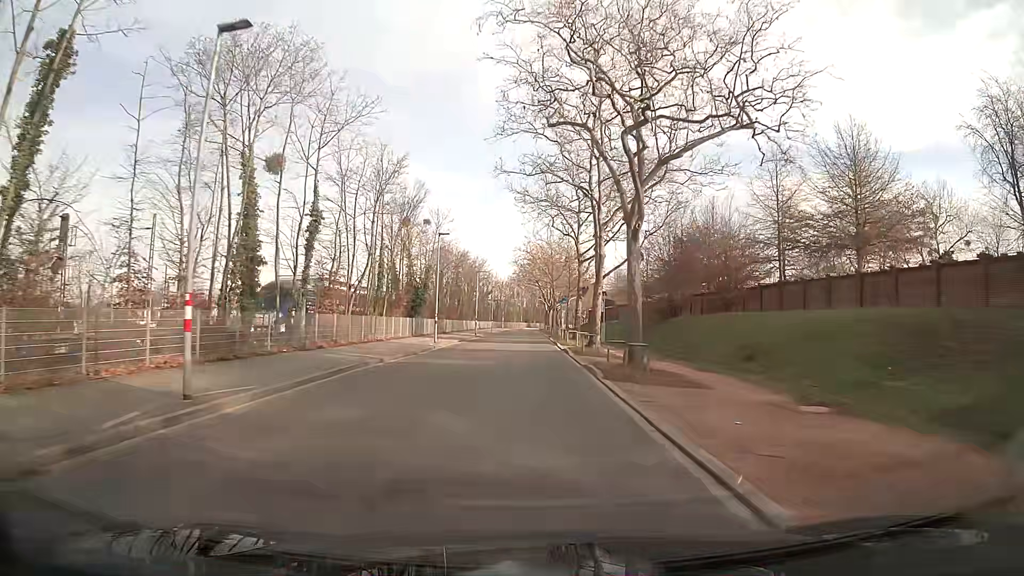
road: tertiary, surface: asphalt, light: Day
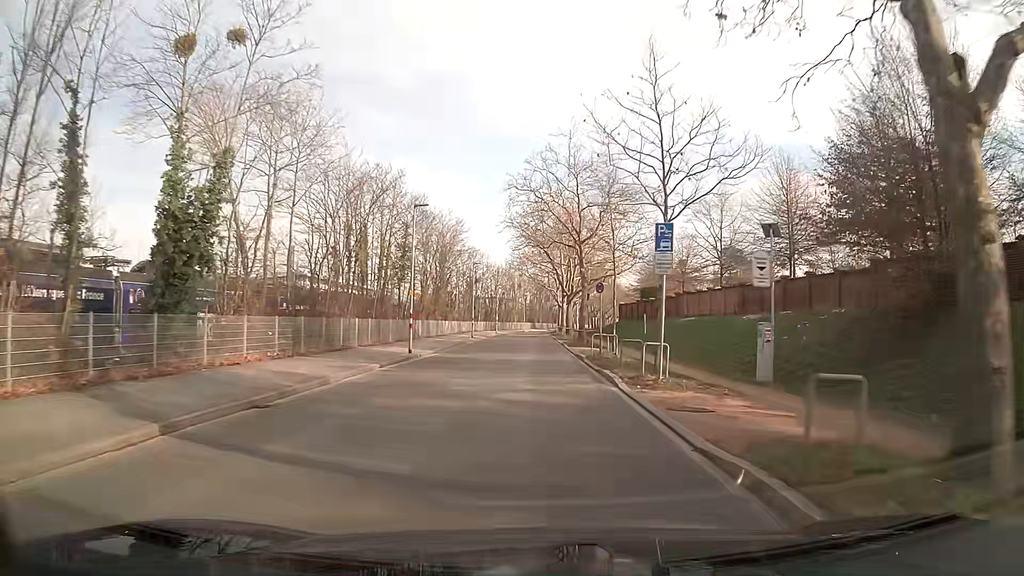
(-0.1, +37.7) m; 0°
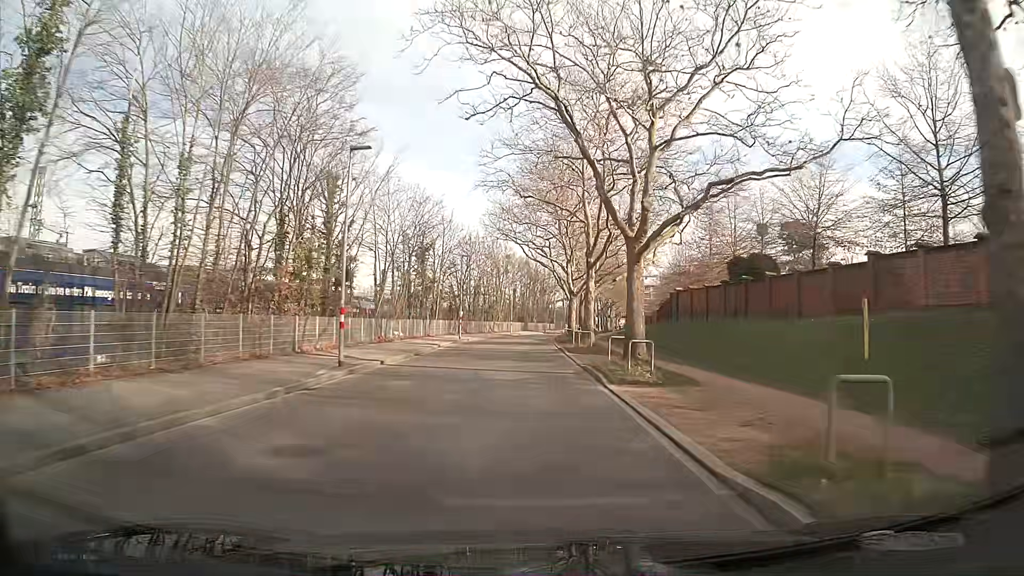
(+0.2, +37.3) m; +1°
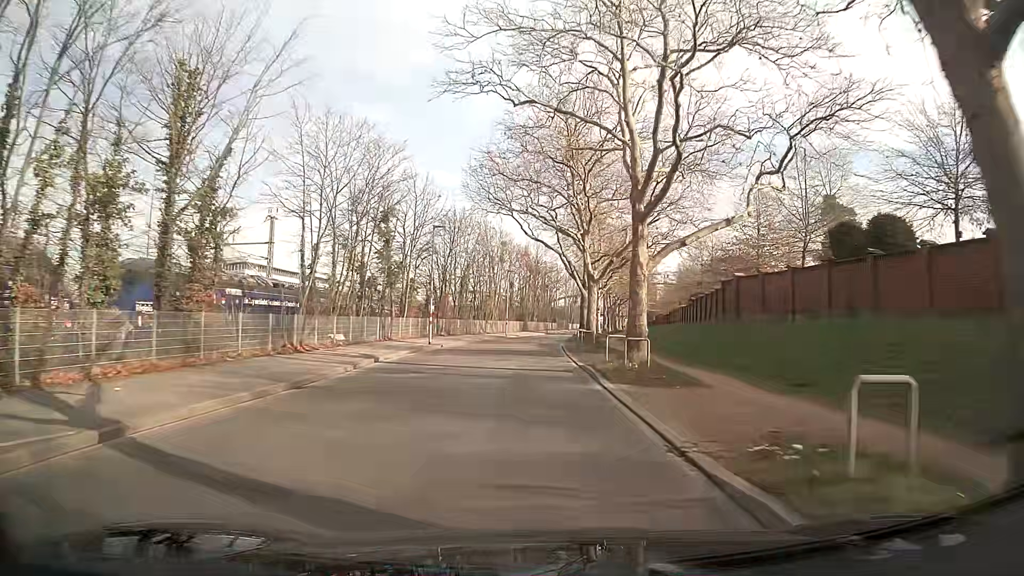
(0.0, +14.8) m; 0°
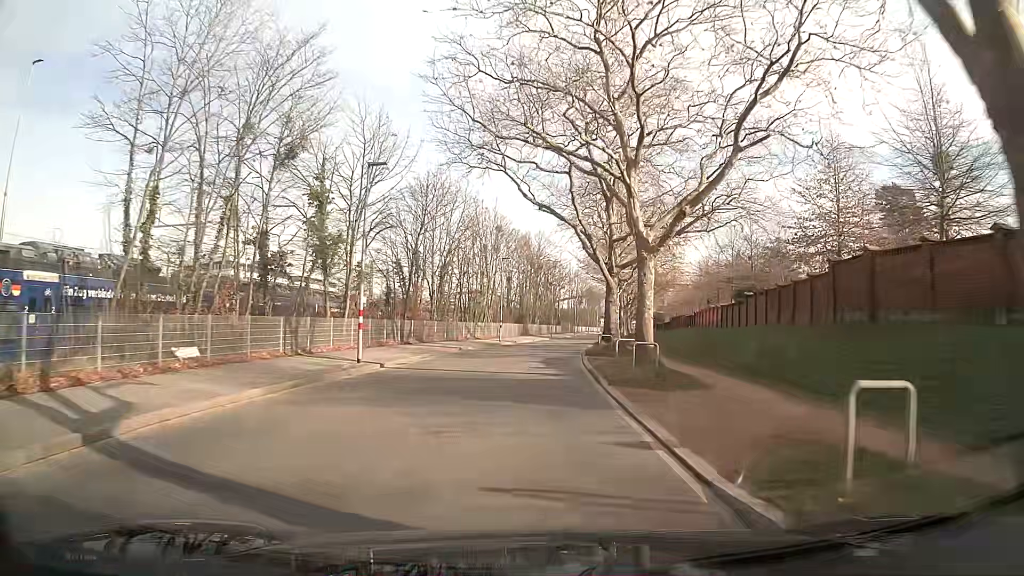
(0.0, +14.8) m; 0°
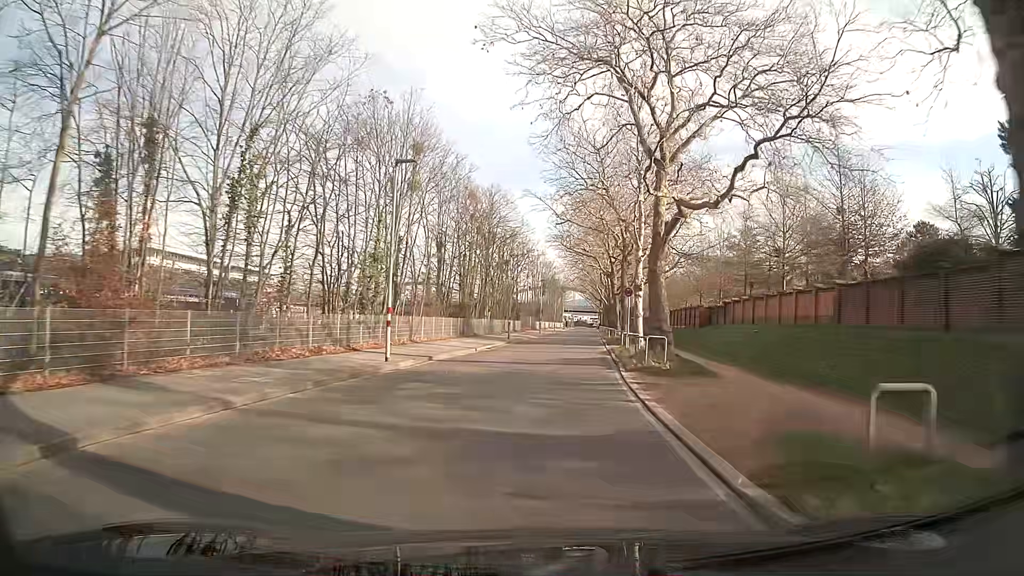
(+0.8, +29.1) m; +4°
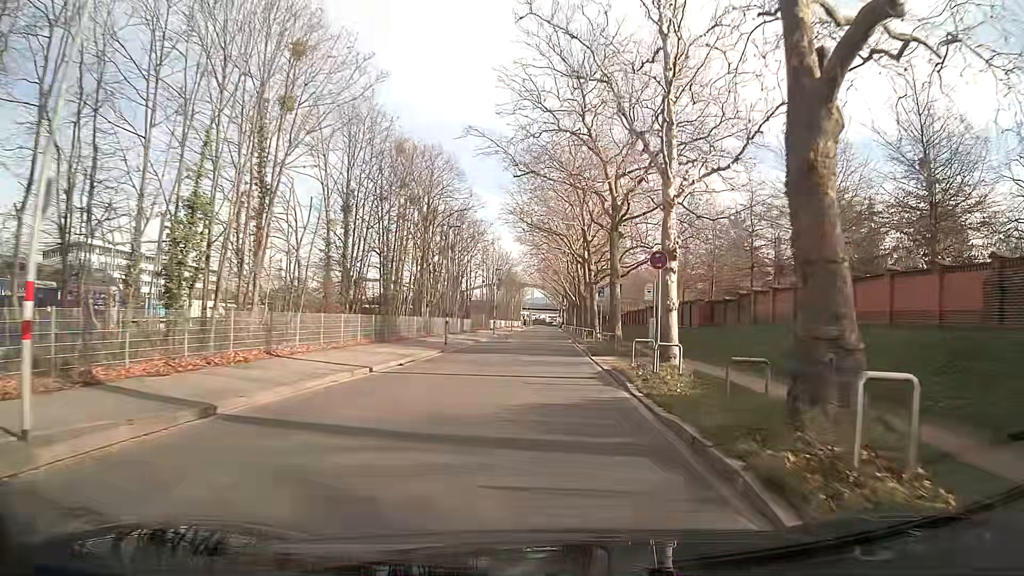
(+0.5, +14.4) m; +4°
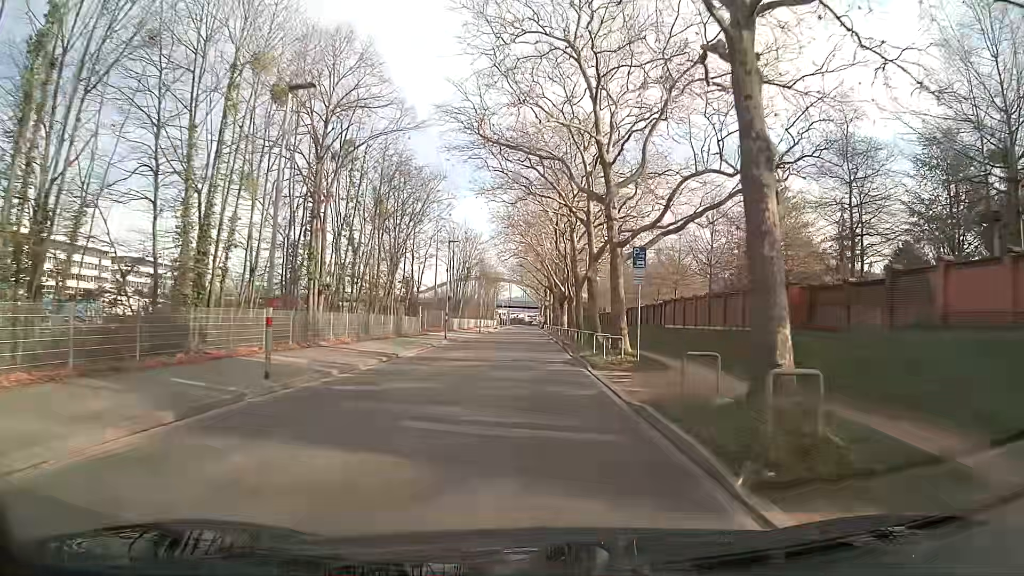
(+0.5, +21.5) m; +2°
(0, +10) (0, +20) (0, +30) (0, +40) (0, +50) (0, +60) (0, +70) (0, +80) (-1, +90) (-1, +100) m
